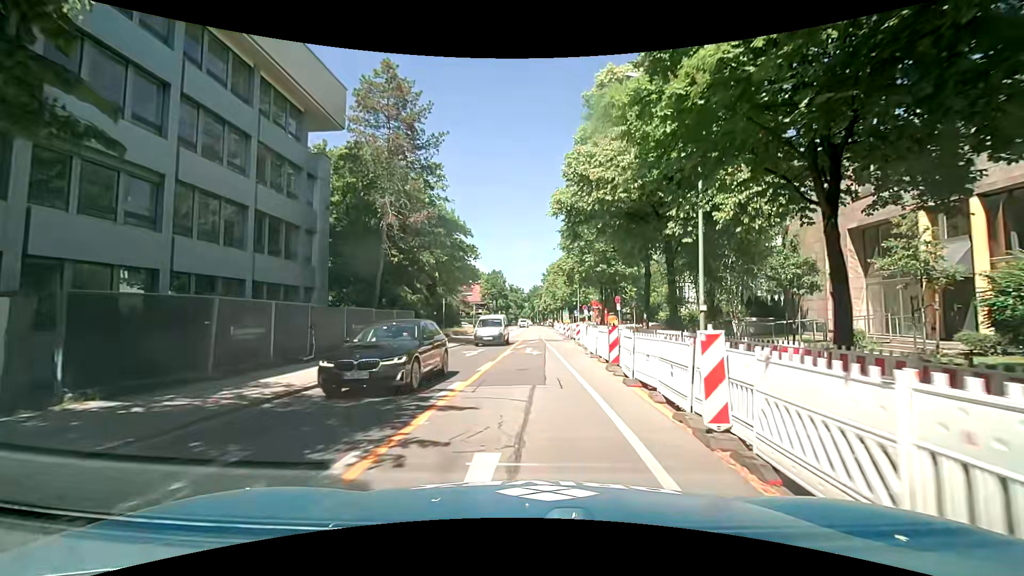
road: secondary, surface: asphalt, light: Day
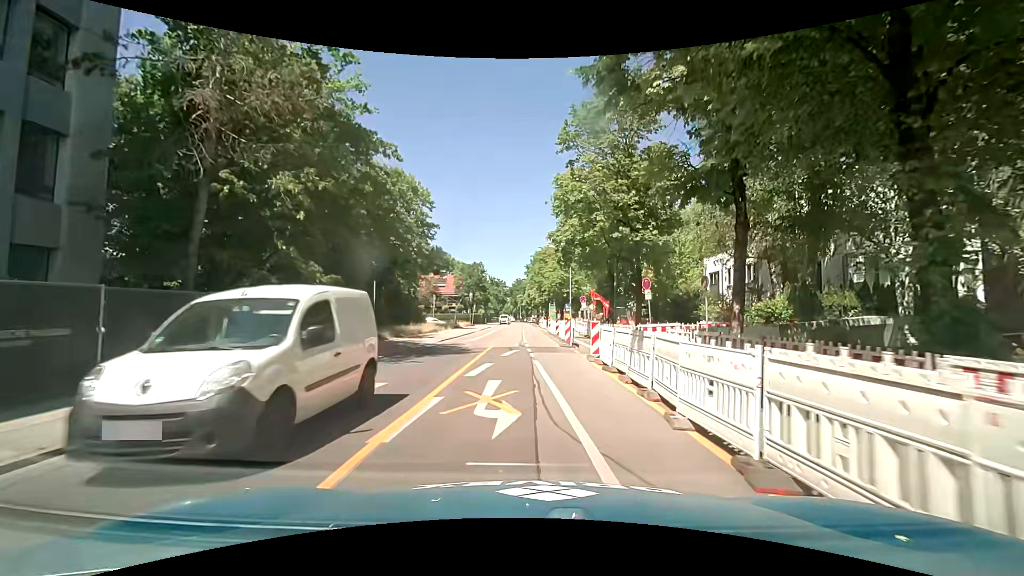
(+0.1, +15.1) m; +2°
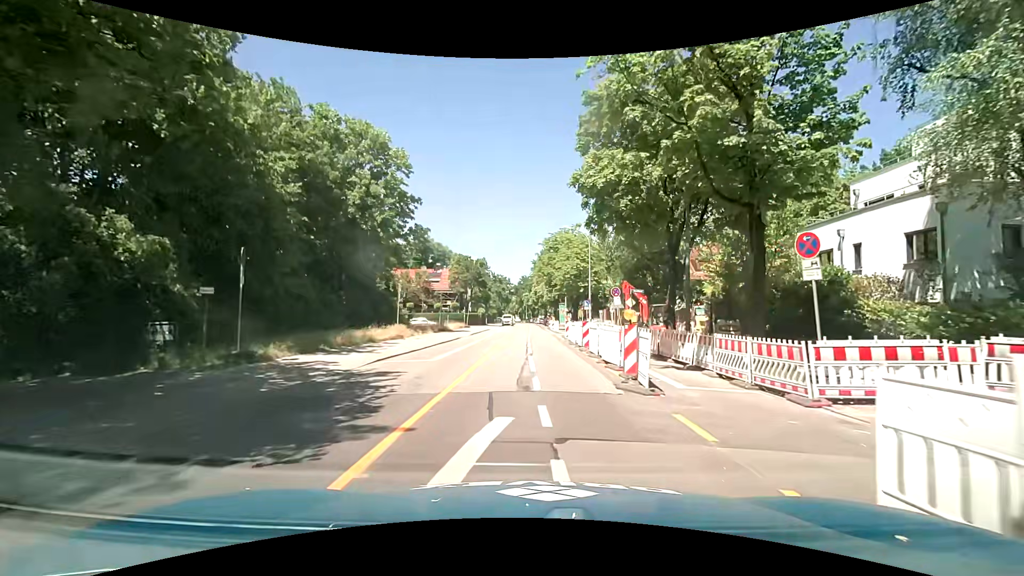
(-0.2, +13.5) m; -1°
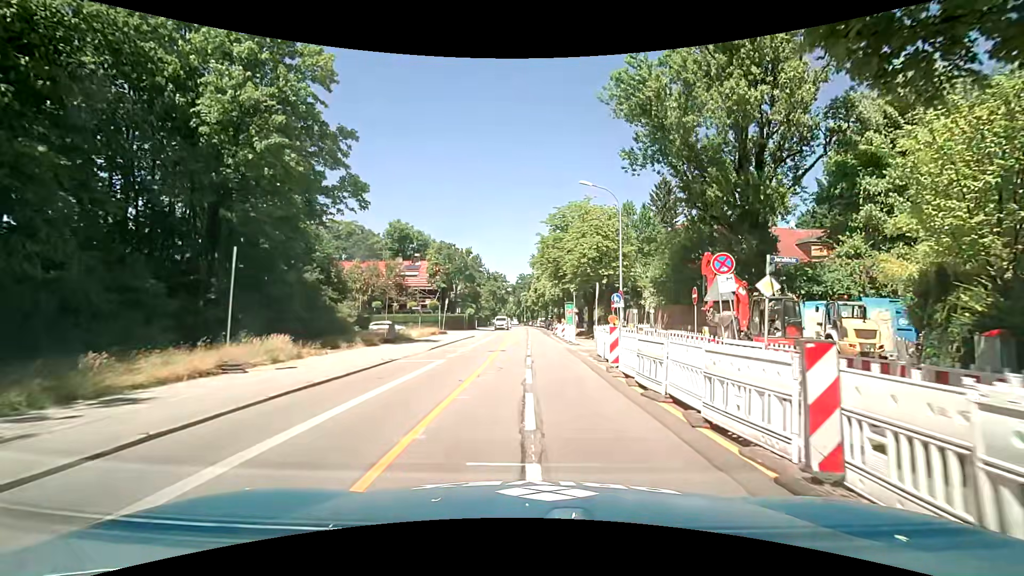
(-0.1, +17.0) m; -1°
(0, +10) (0, +20) (0, +30) (0, +40) (+1, +50) (+1, +60) (+2, +70) (+2, +80) (+2, +90) (+2, +100) m
